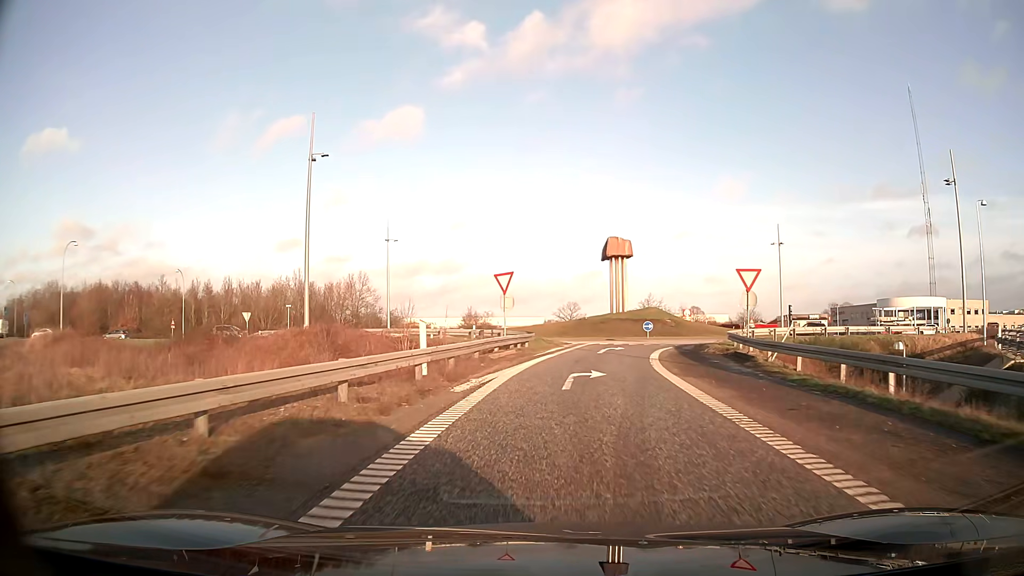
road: motorway_link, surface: asphalt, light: Day
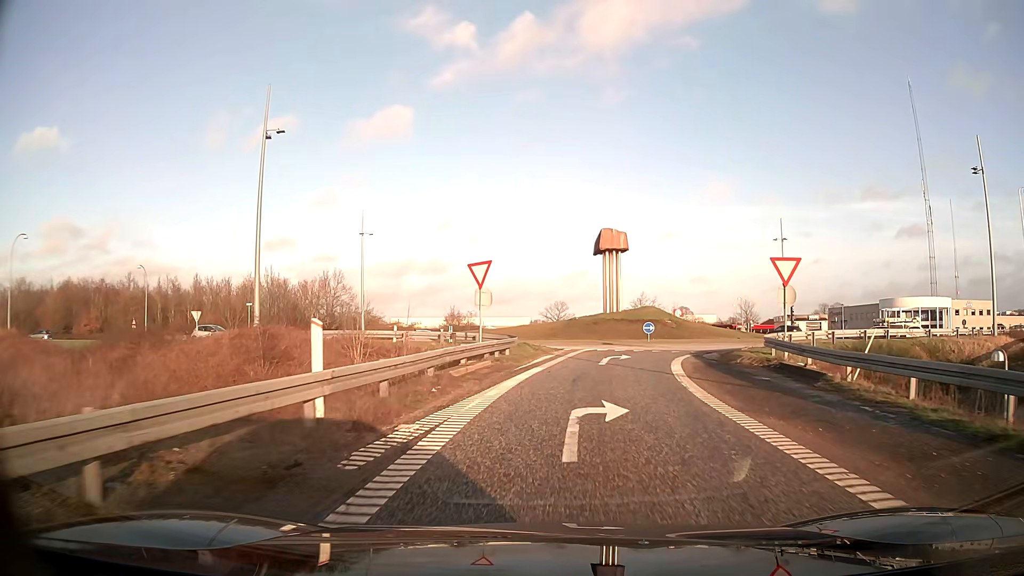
(+0.1, +6.2) m; +1°
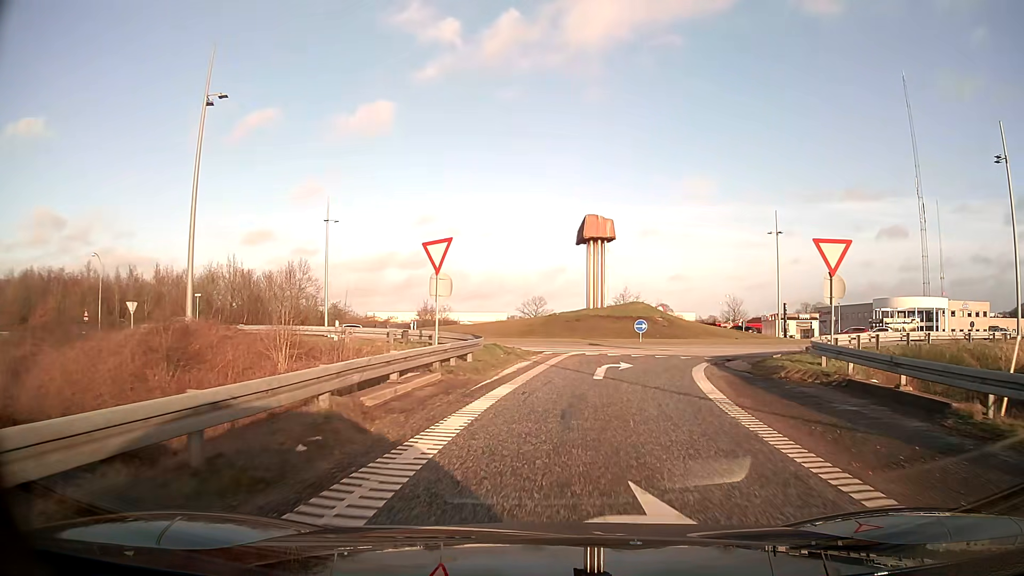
(+0.1, +5.7) m; +2°
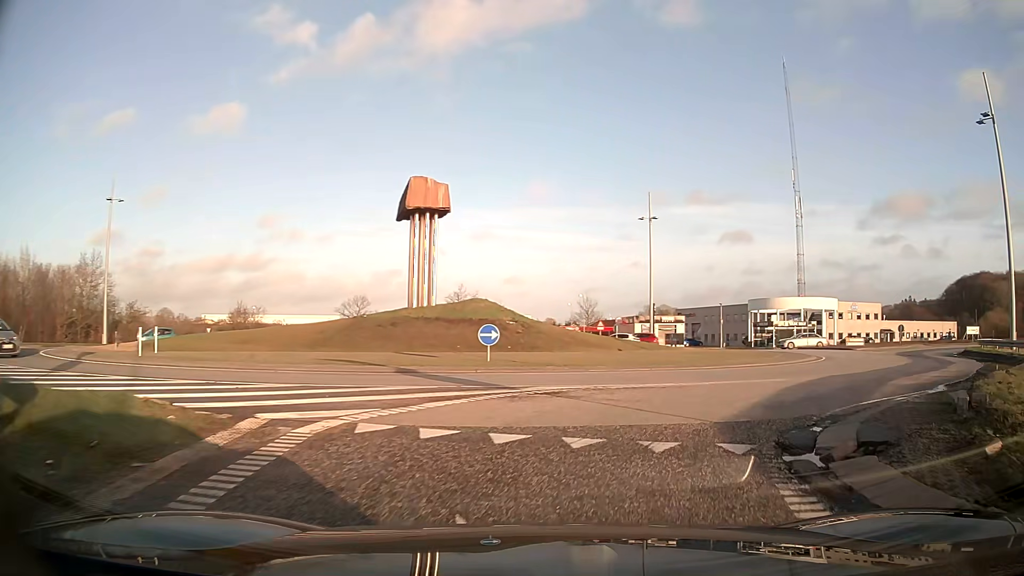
(+1.3, +14.7) m; +14°
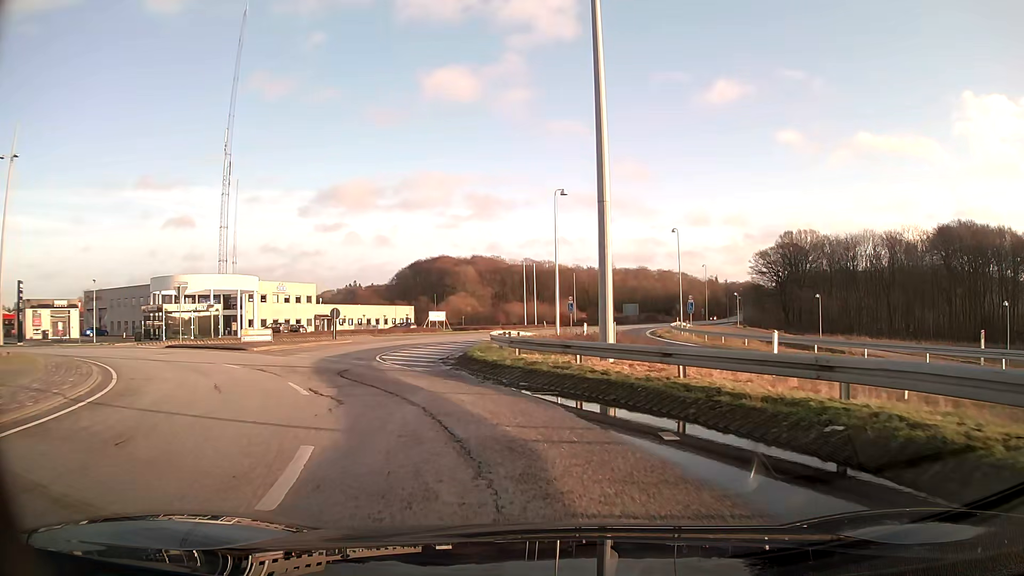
(+10.3, +18.6) m; +48°
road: primary
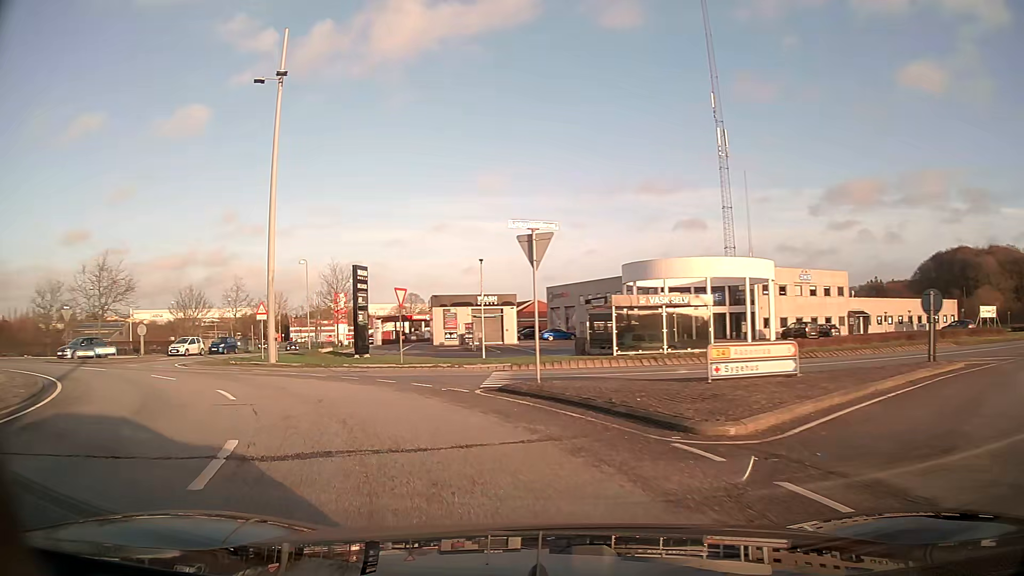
(-7.5, +21.1) m; -44°
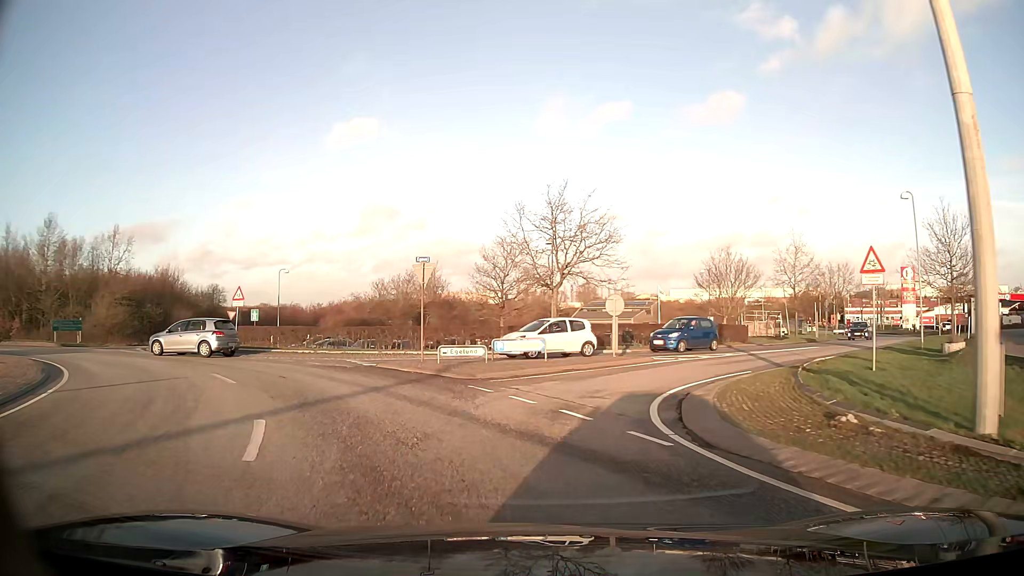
(-9.3, +19.7) m; -47°
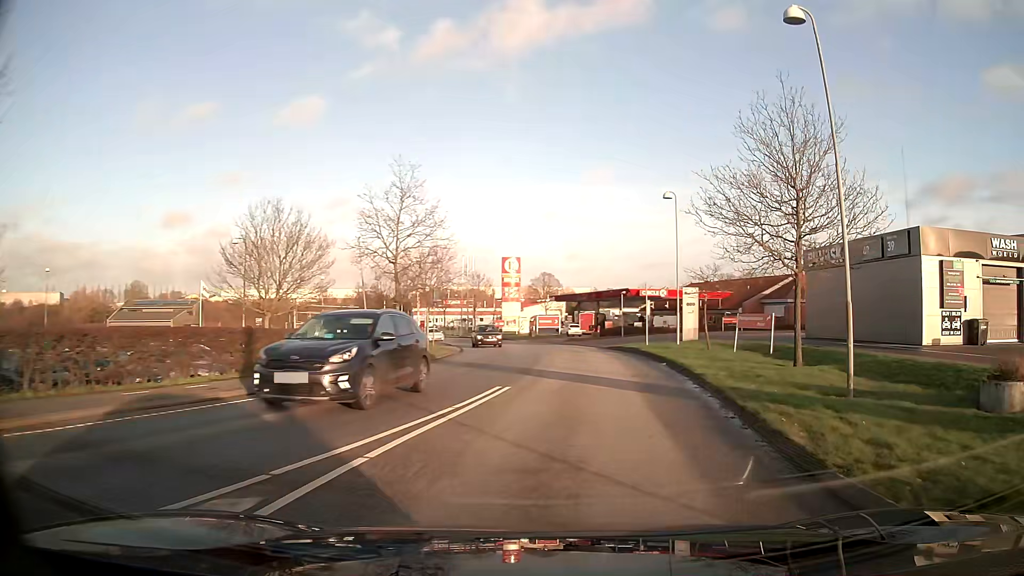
(+5.6, +22.2) m; +38°
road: unclassified
(+1, +10) (+2, +20) (+2, +30) (+1, +40) (0, +50) (-2, +60) (-5, +69) (-8, +79) (-12, +88) (-17, +97) m
